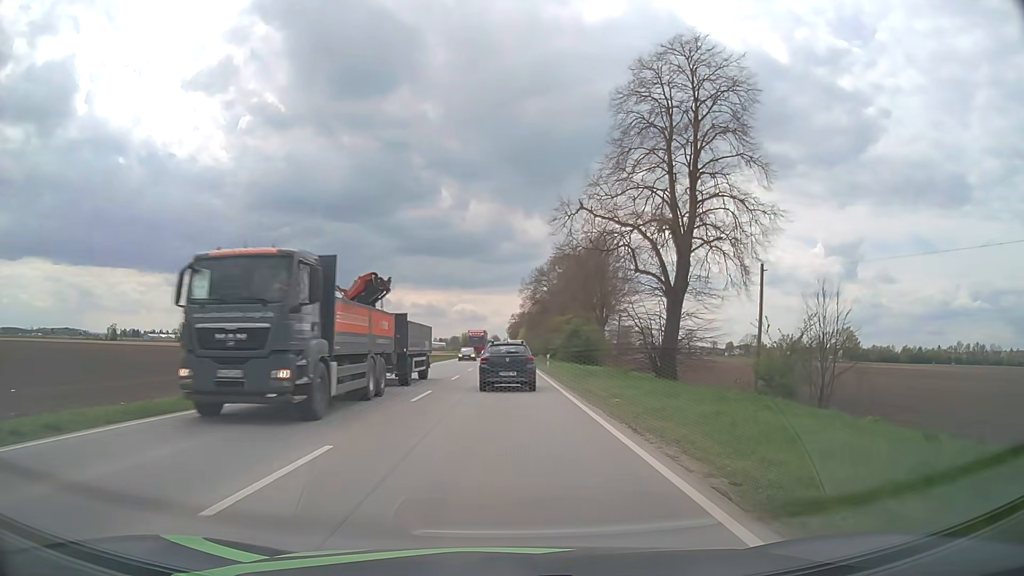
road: primary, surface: asphalt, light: Day
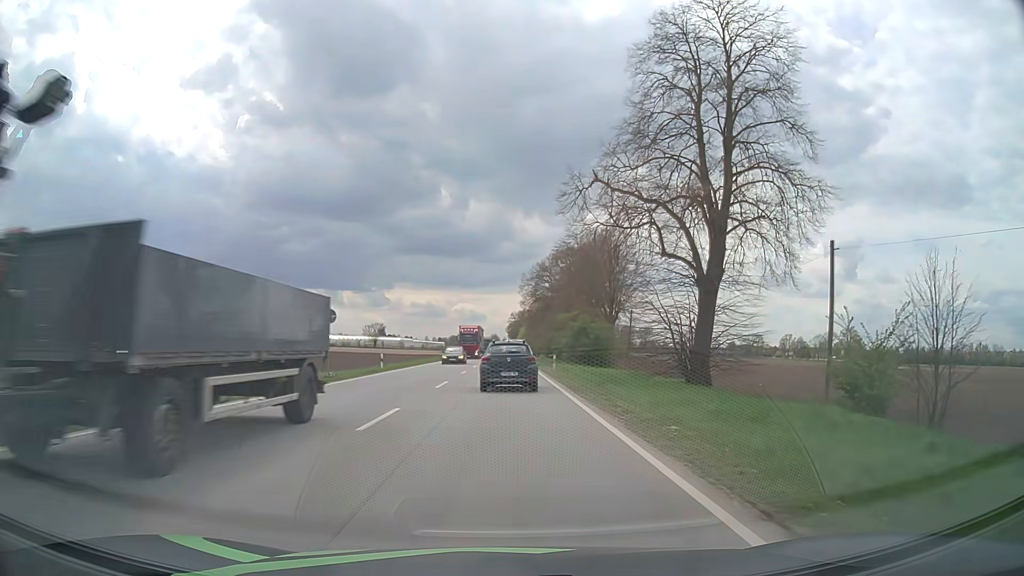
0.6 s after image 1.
(0.0, +6.3) m; 0°
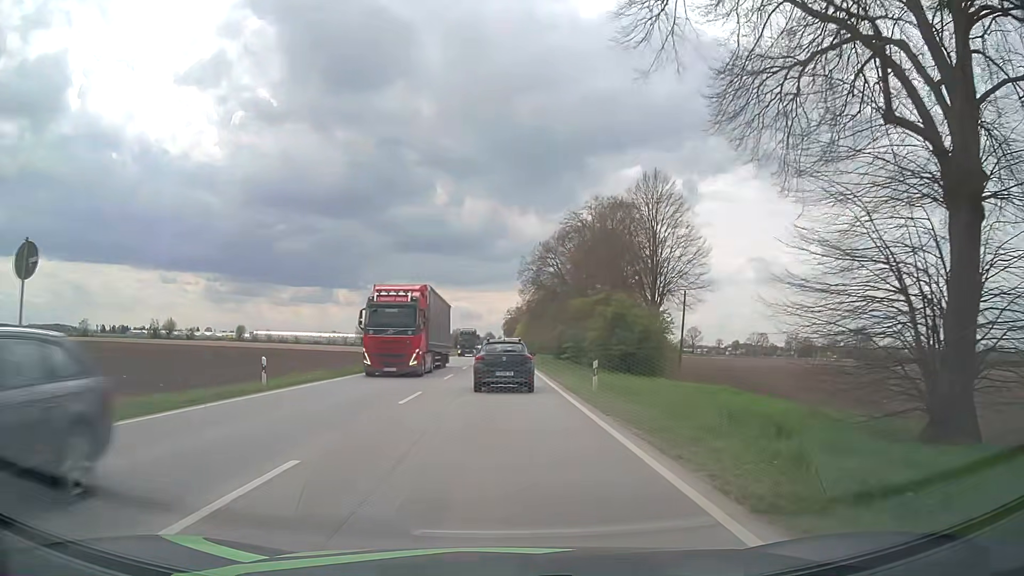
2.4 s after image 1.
(+0.1, +19.1) m; 0°
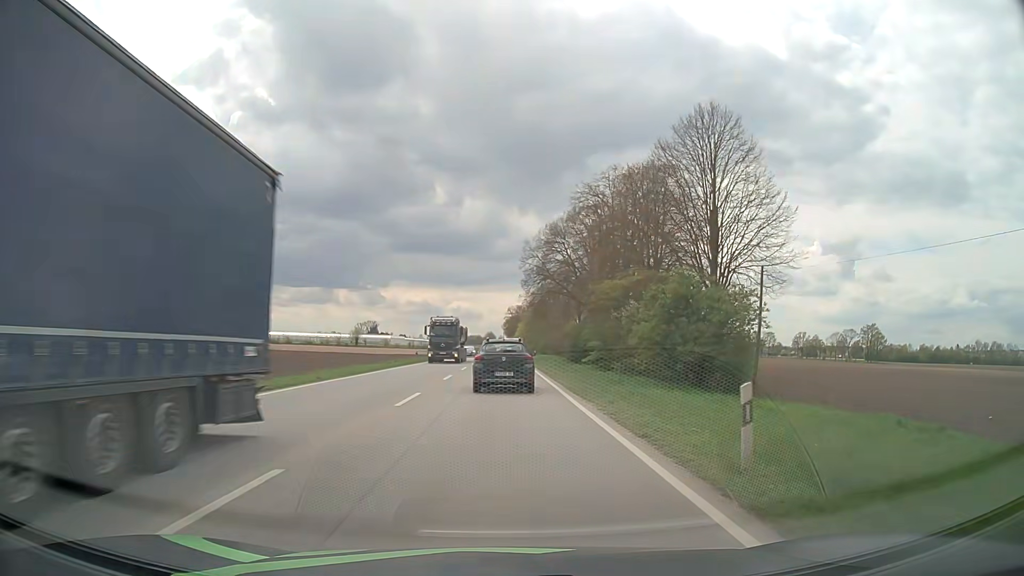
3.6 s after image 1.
(0.0, +12.5) m; 0°
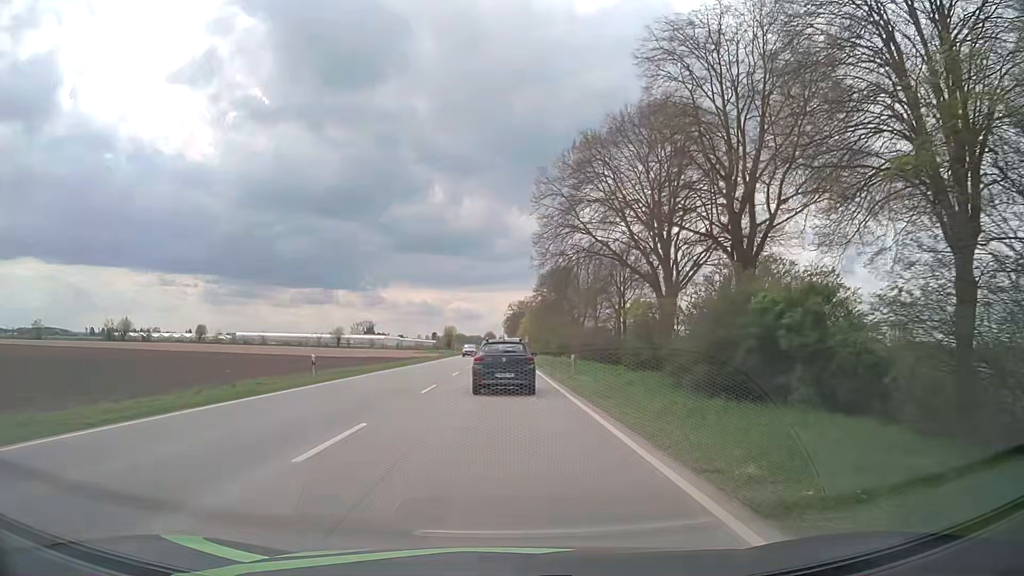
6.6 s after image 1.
(+0.1, +31.4) m; 0°
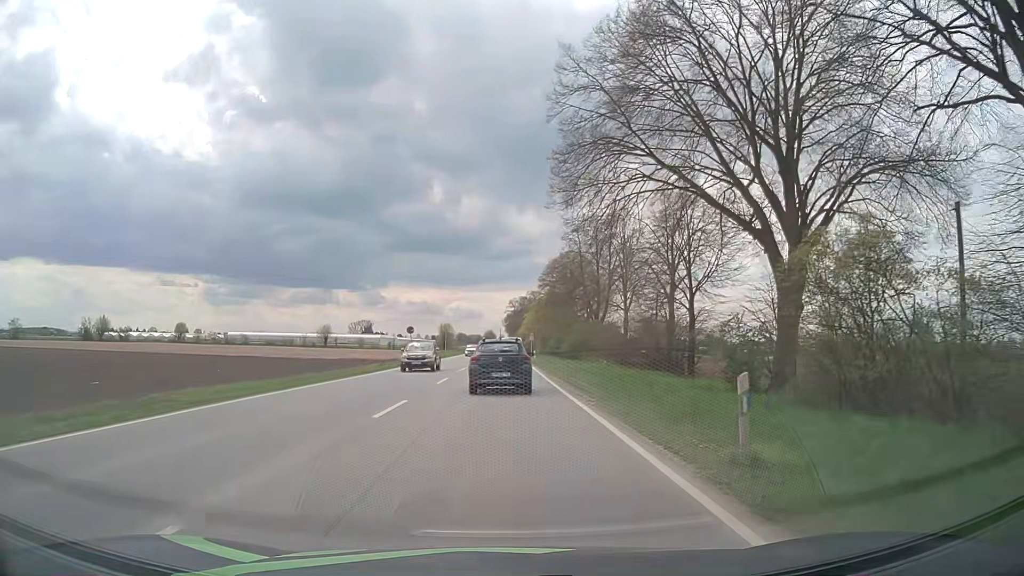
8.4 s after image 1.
(0.0, +18.9) m; 0°
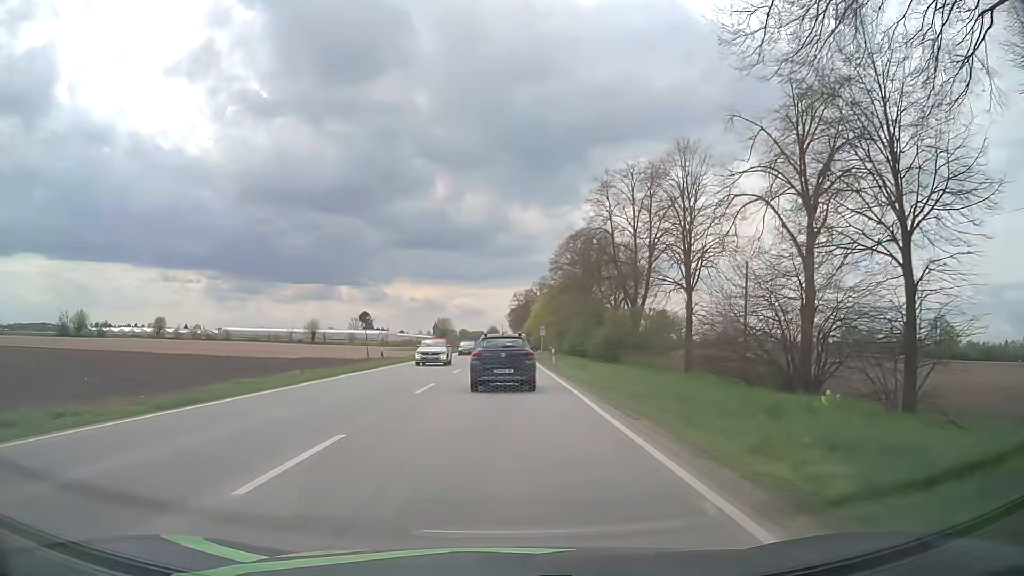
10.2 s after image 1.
(-0.1, +19.0) m; -1°
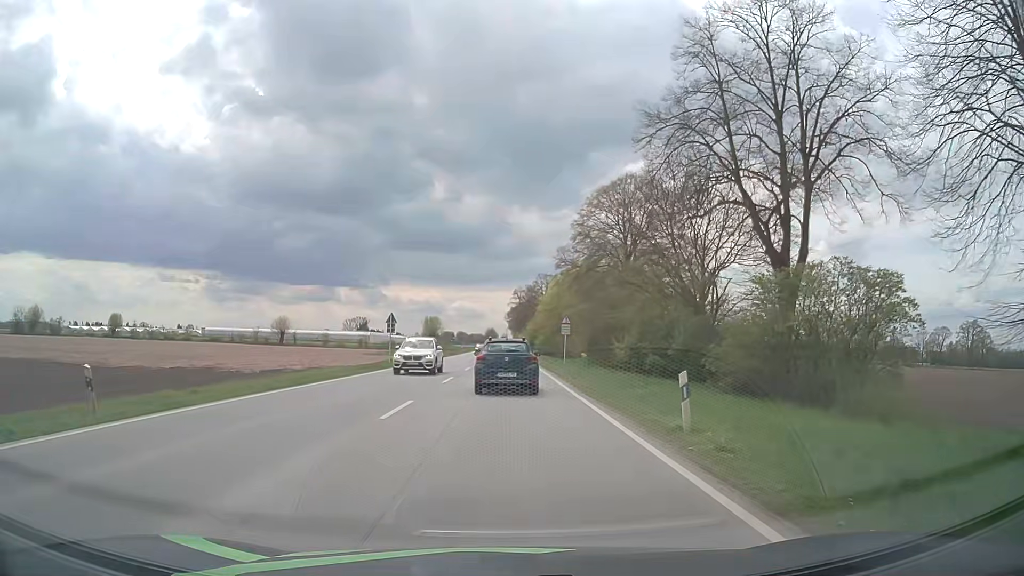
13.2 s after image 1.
(+0.2, +29.4) m; 0°
(0, +10) (0, +20) (0, +30) (0, +40) (0, +50) (0, +60) (0, +70) (0, +80) (0, +90) (0, +100) m
